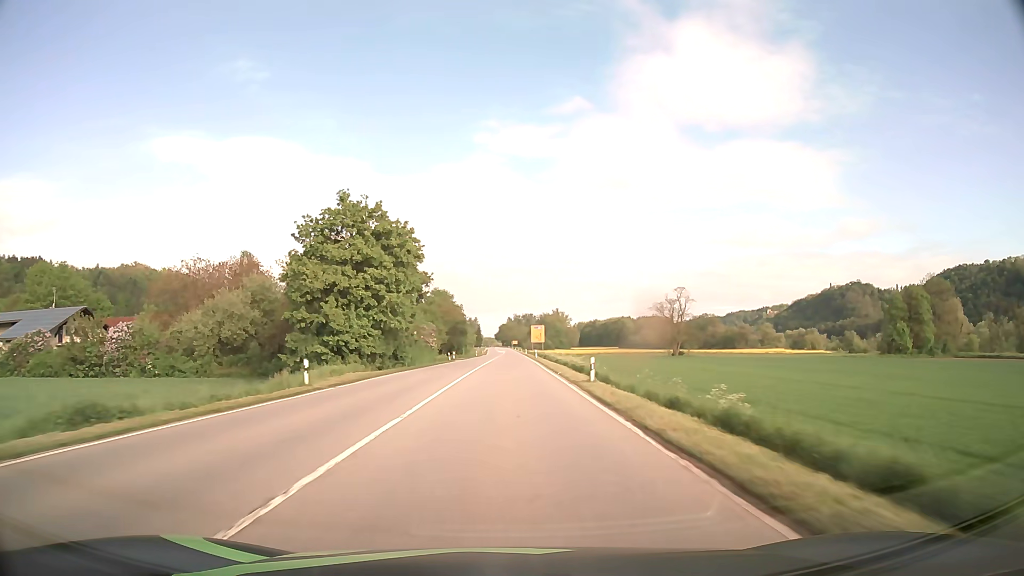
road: primary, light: Day
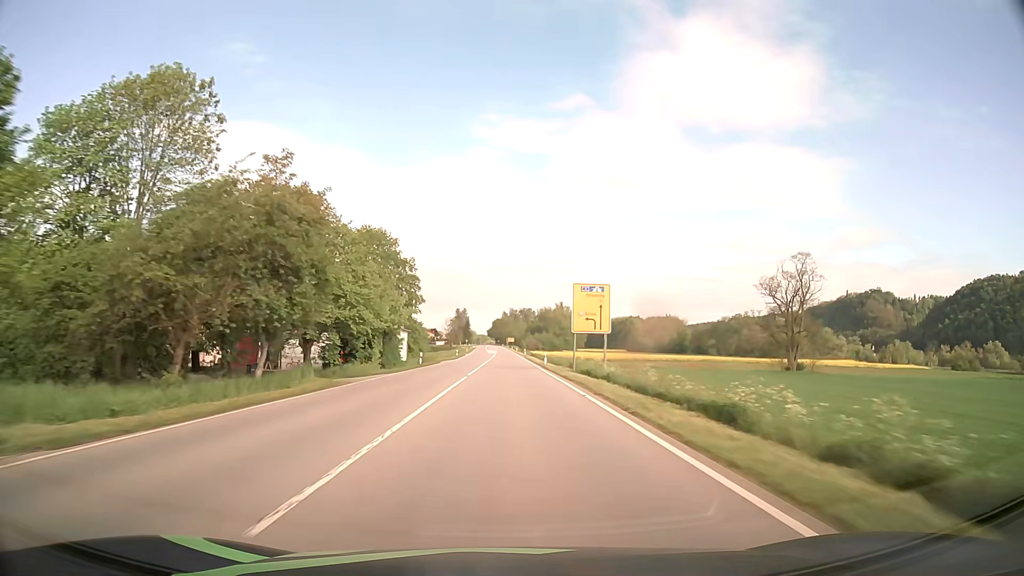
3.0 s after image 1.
(+0.4, +79.4) m; 0°
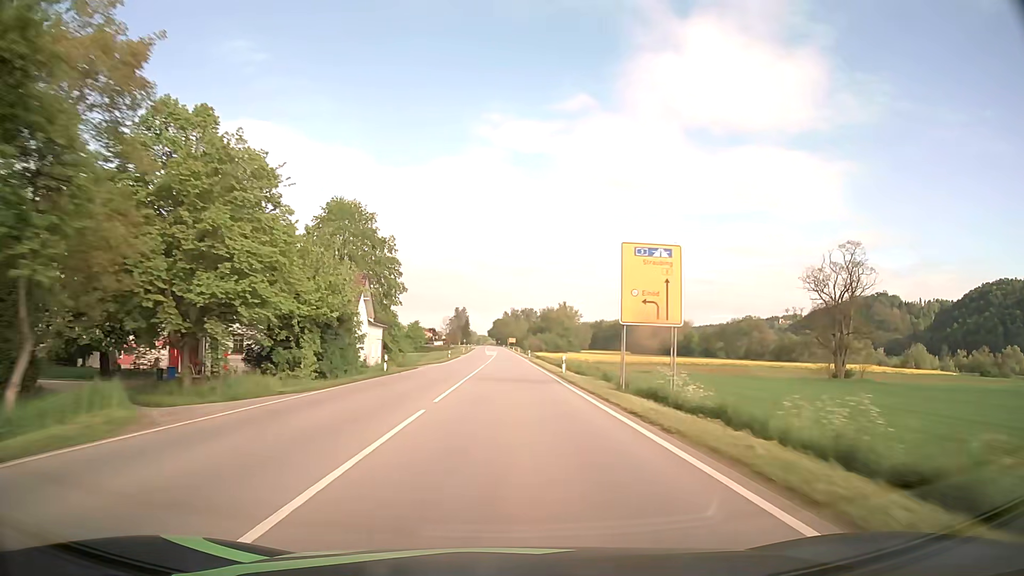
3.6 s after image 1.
(0.0, +15.9) m; 0°
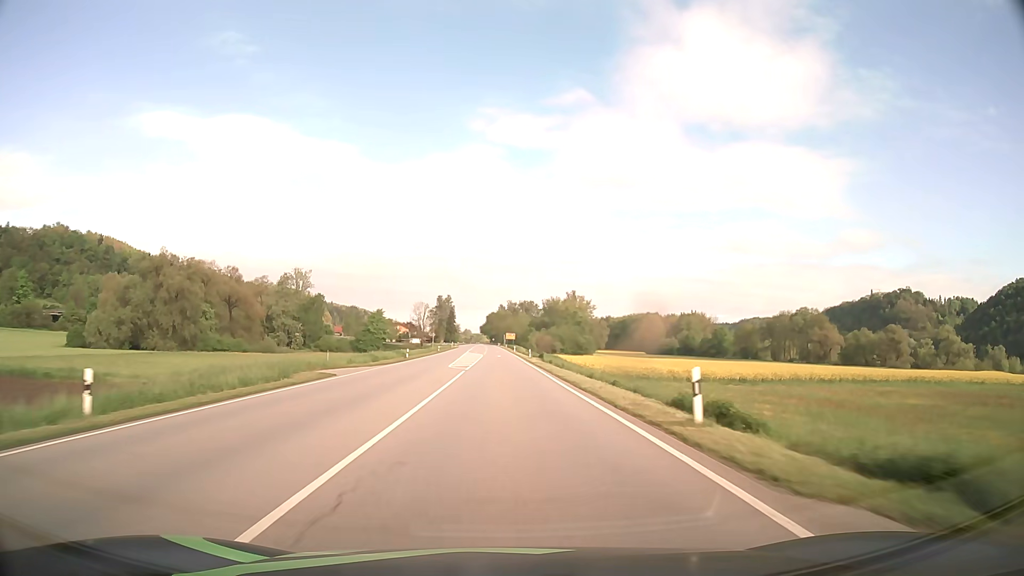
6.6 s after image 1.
(+0.1, +80.0) m; 0°
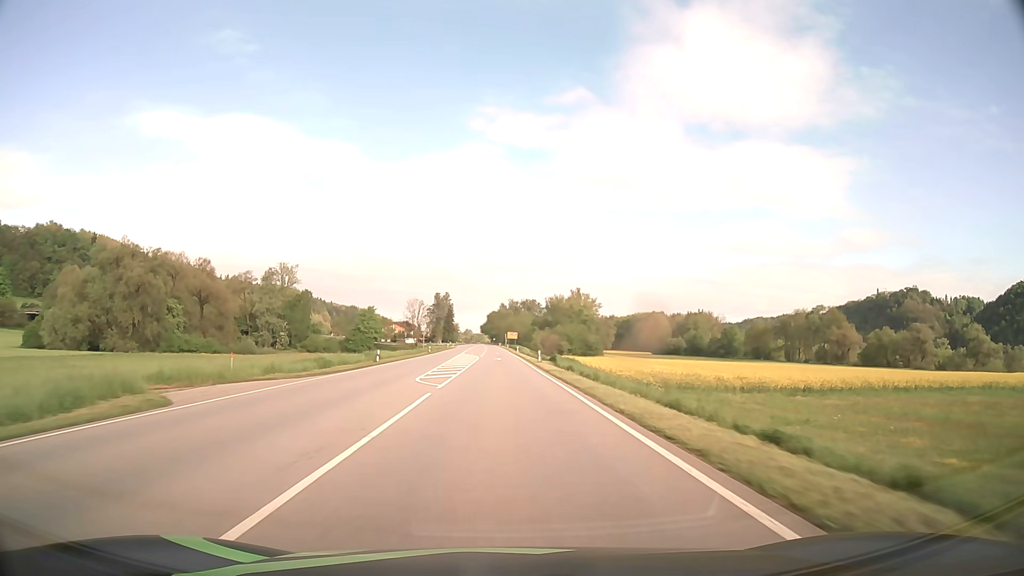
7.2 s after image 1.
(0.0, +16.0) m; 0°
(0, +10) (0, +20) (0, +30) (0, +40) (0, +50) (0, +60) (0, +70) (-1, +80) (-1, +90) (-1, +100) m
